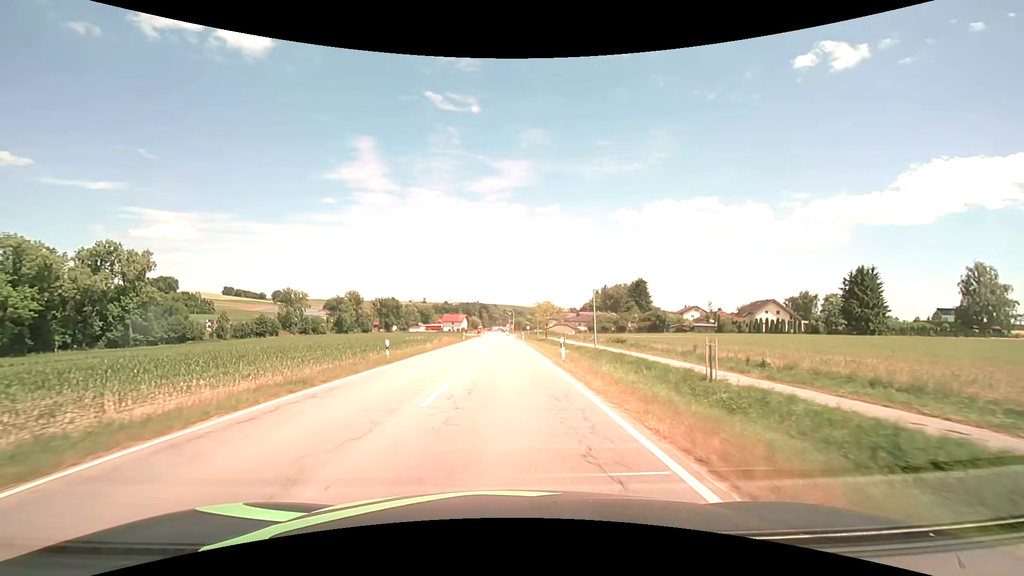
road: secondary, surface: asphalt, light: Day
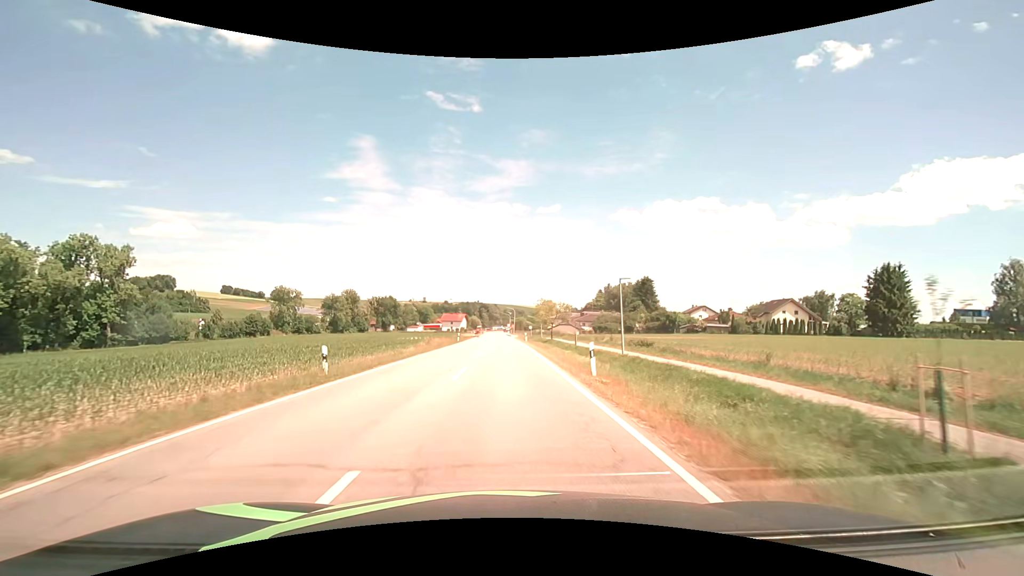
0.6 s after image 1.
(0.0, +7.9) m; 0°
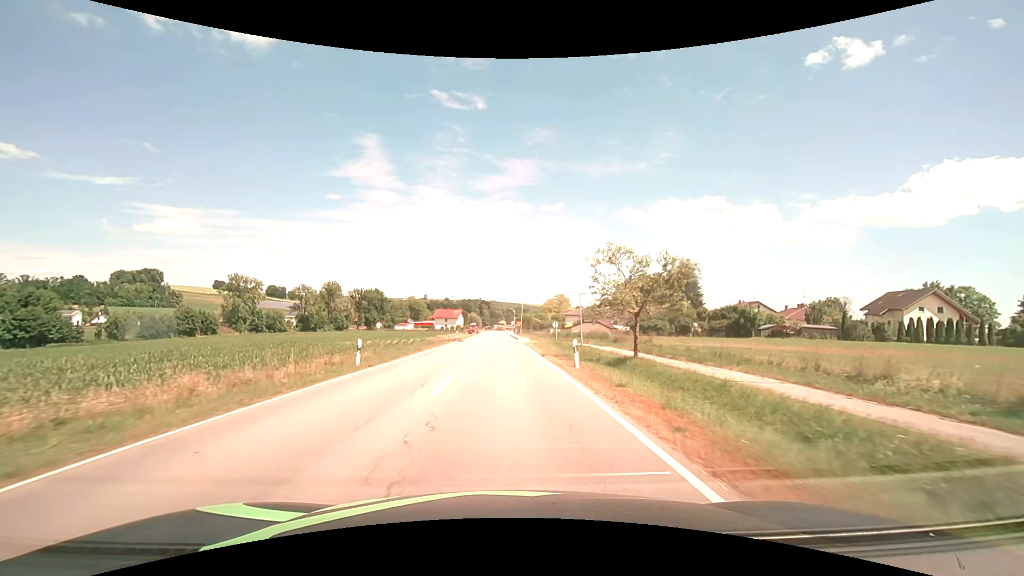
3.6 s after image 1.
(-0.1, +39.6) m; 0°
(0, +10) (0, +20) (0, +30) (0, +40) (0, +50) (0, +60) (0, +70) (0, +80) (-1, +90) (-1, +100) m
